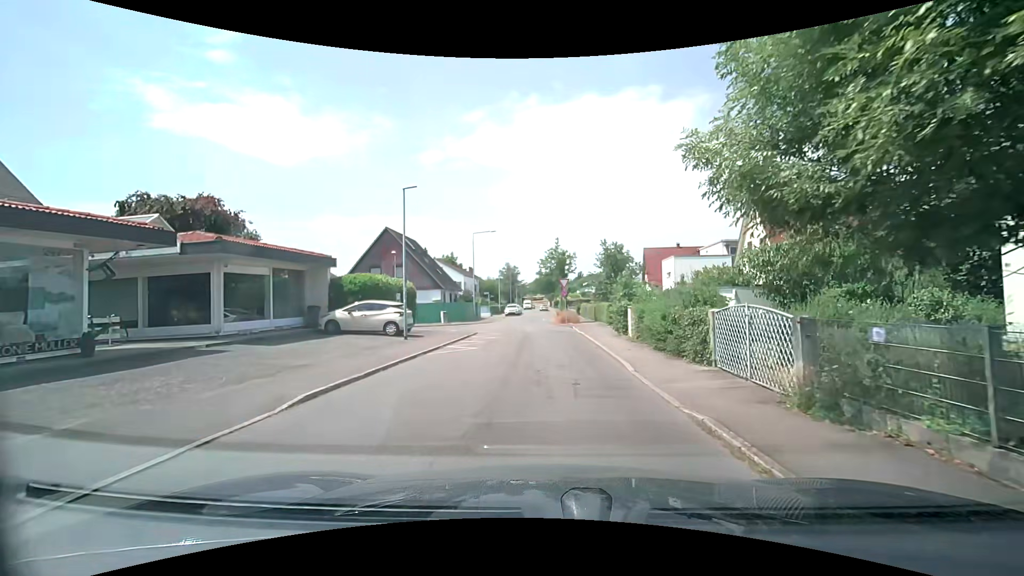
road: residential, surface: asphalt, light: Day
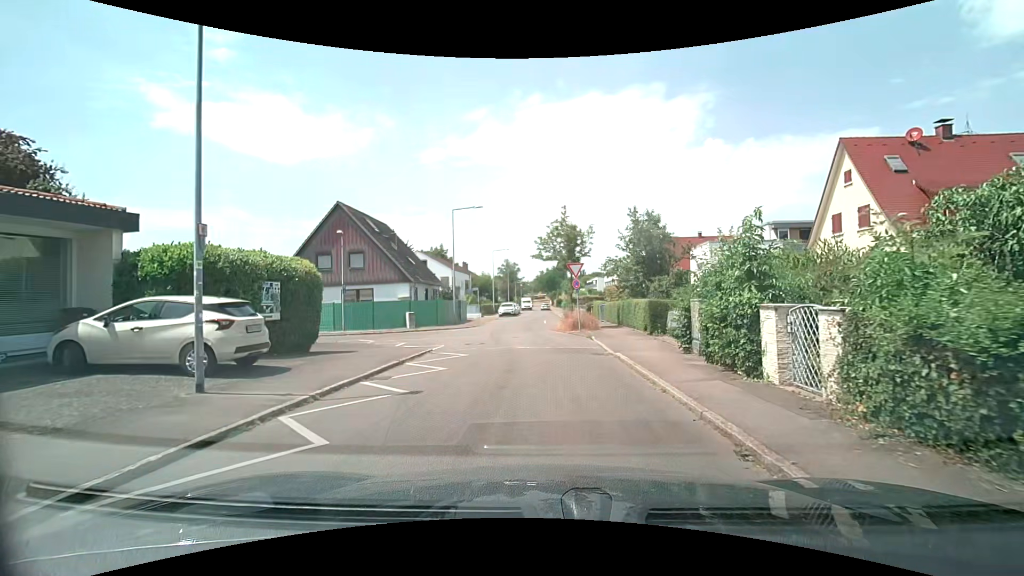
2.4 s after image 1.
(0.0, +11.8) m; 0°
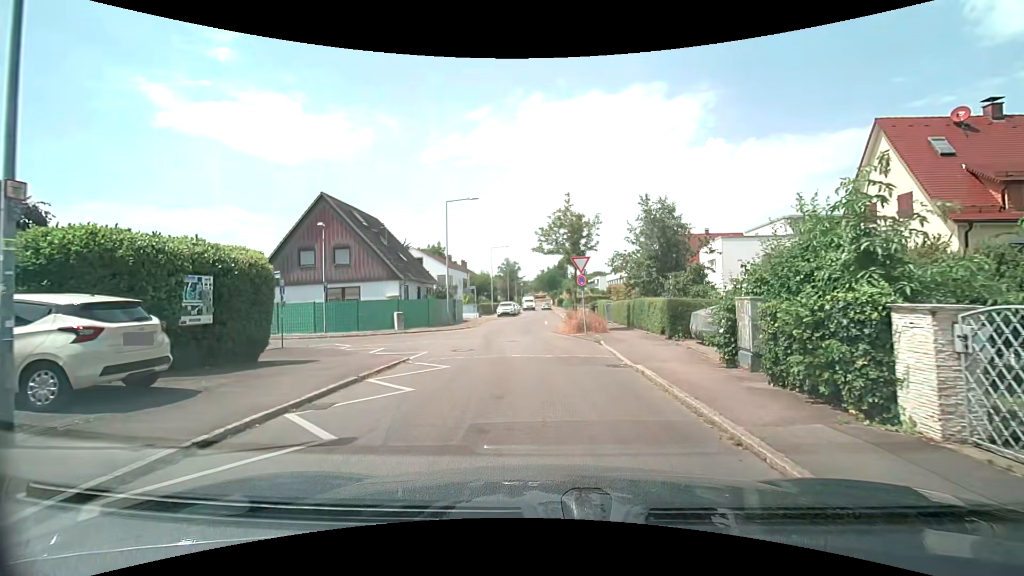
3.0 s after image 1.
(0.0, +2.9) m; 0°
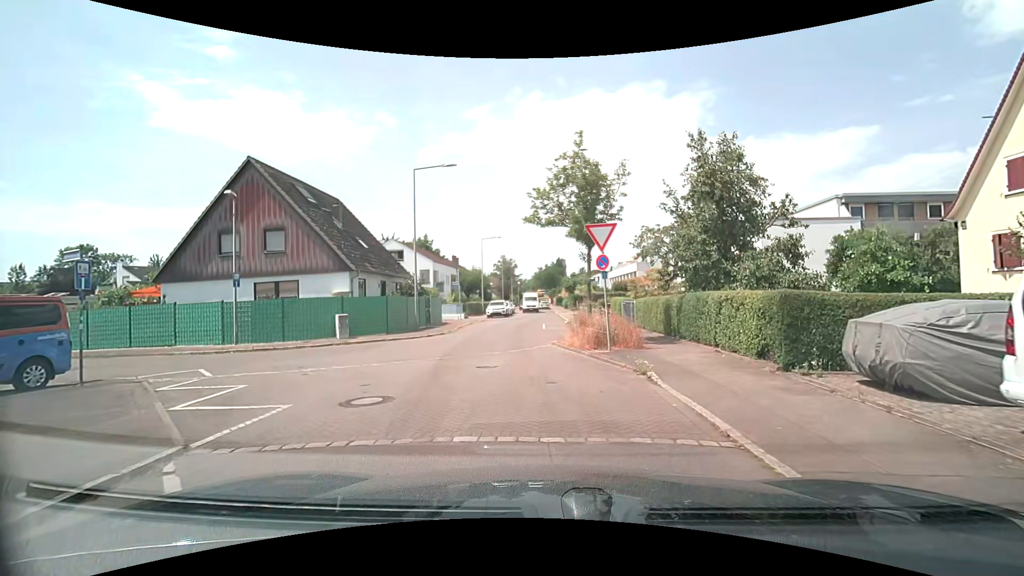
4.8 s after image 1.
(0.0, +8.3) m; +1°
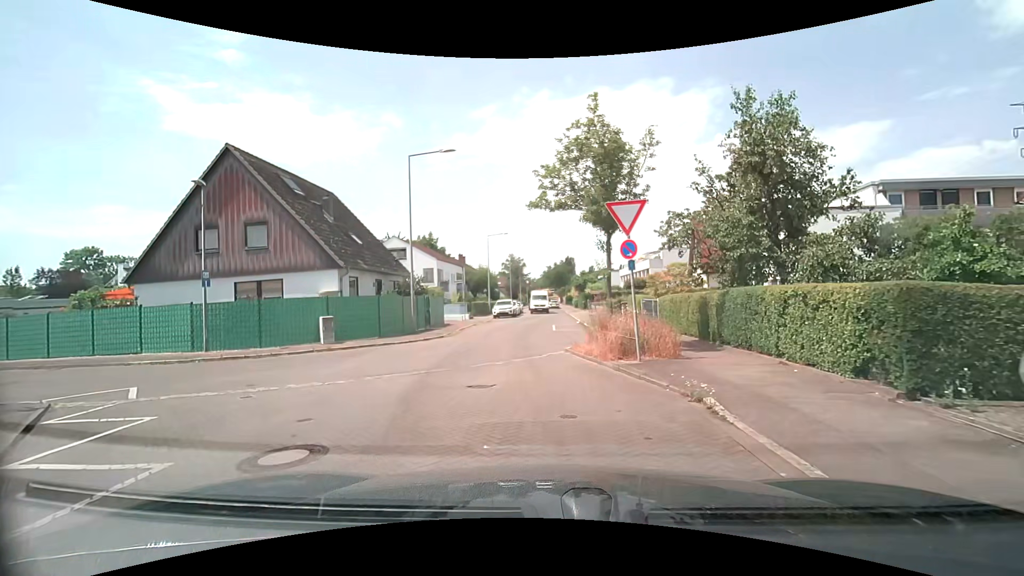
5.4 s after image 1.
(0.0, +2.6) m; -2°
